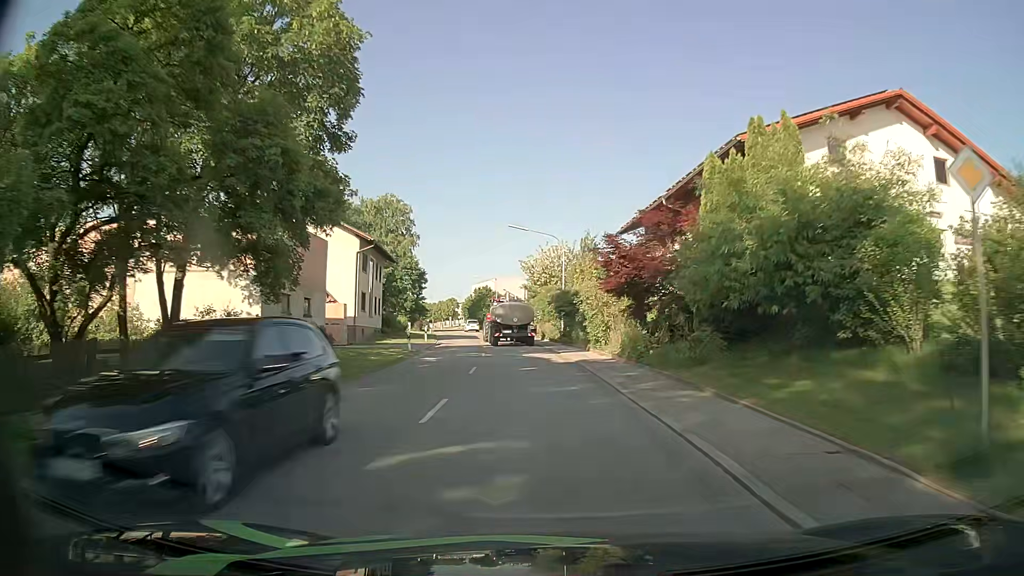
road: secondary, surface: asphalt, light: Day
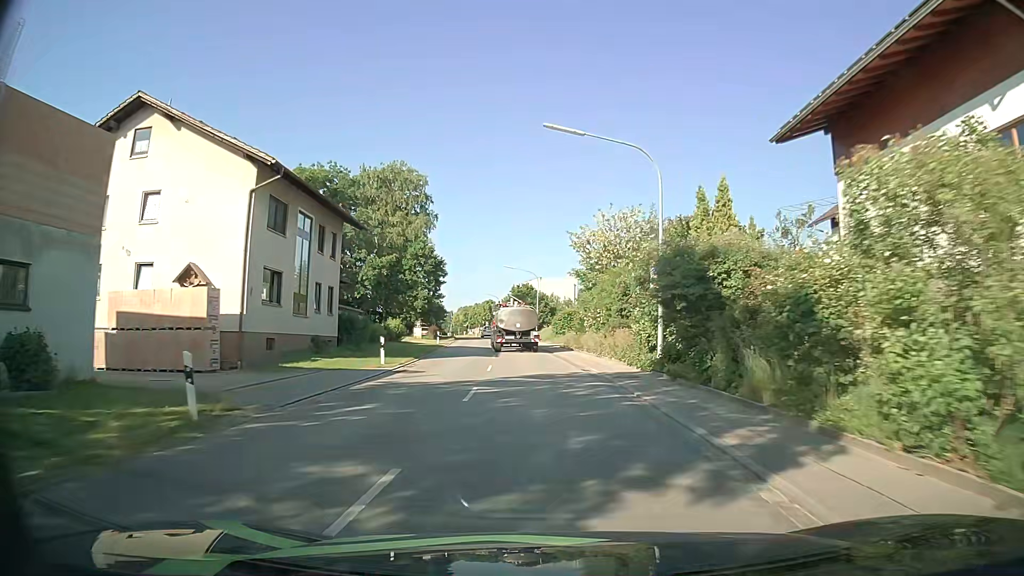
(-0.8, +23.8) m; -4°
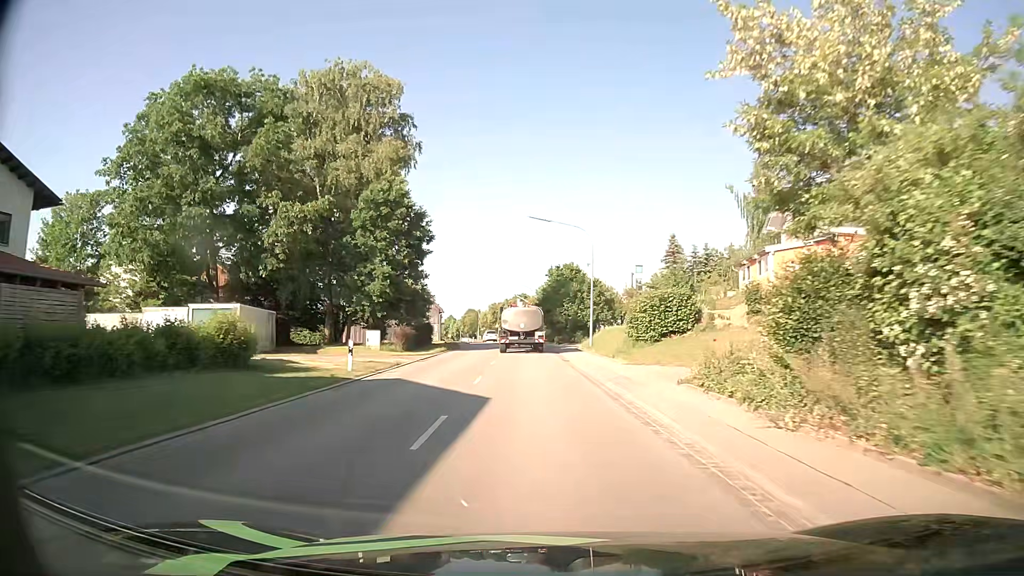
(-1.2, +32.0) m; -4°
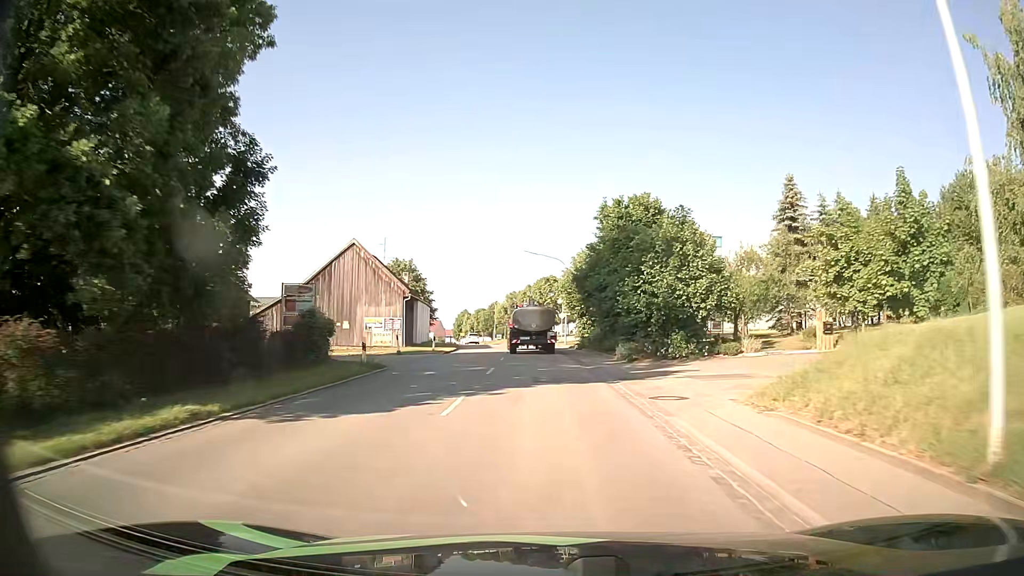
(-0.9, +33.3) m; -3°
(0, +10) (0, +20) (0, +30) (-1, +40) (-2, +50) (-3, +60) (-4, +70) (-6, +80) (-8, +89) (-10, +99) m
